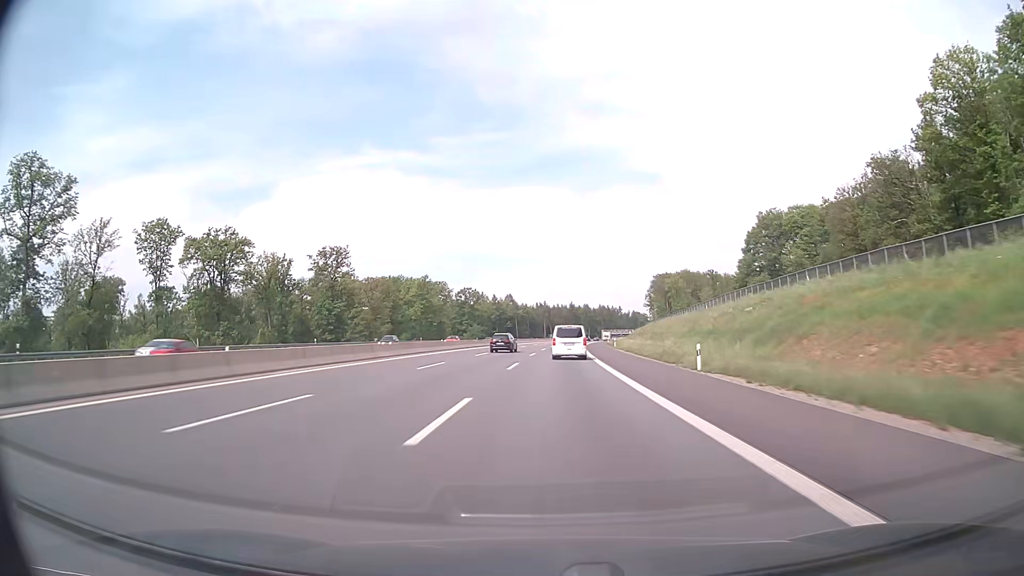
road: motorway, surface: asphalt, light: Day
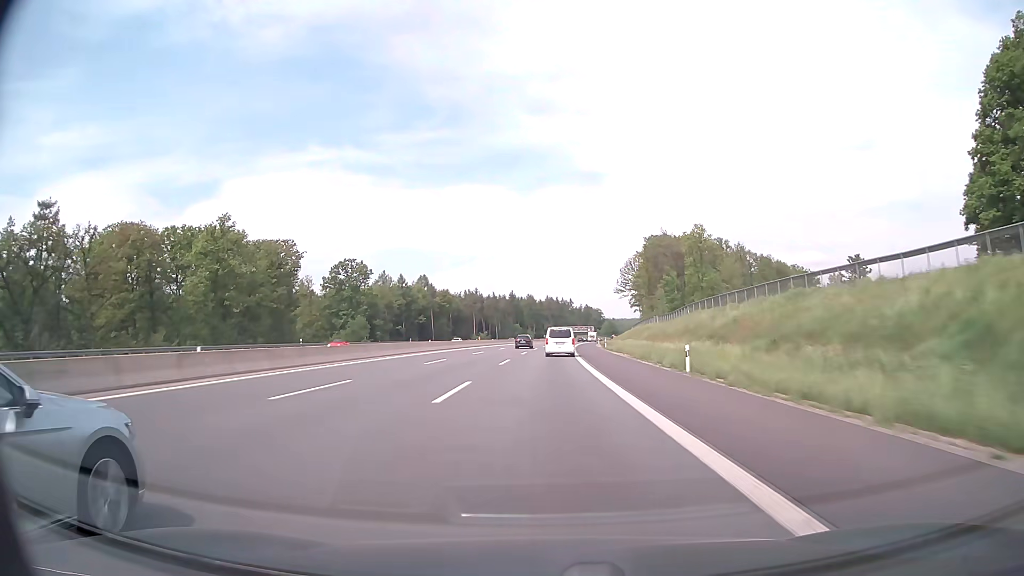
(+4.5, +102.9) m; +5°
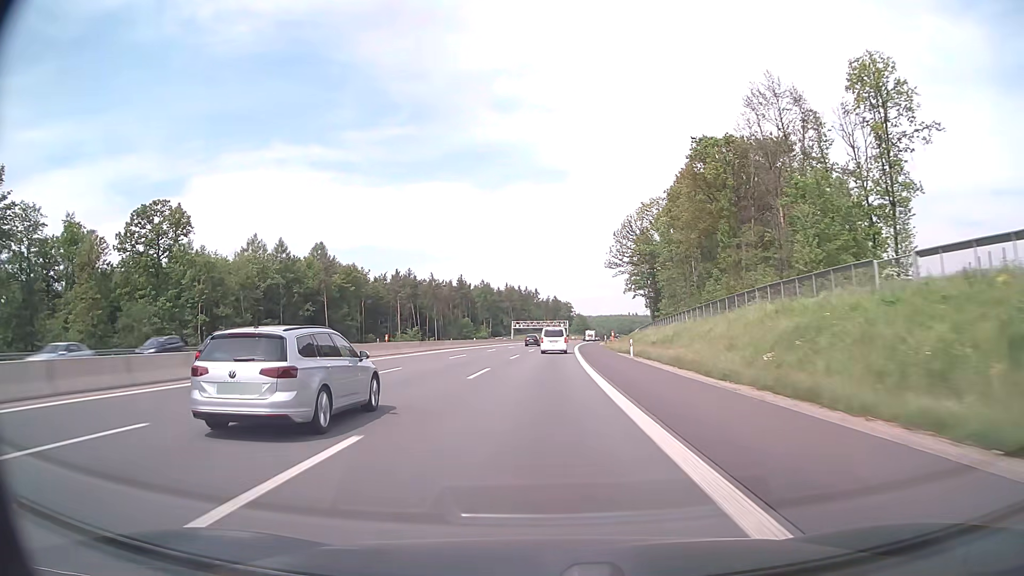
(+2.2, +82.7) m; +3°
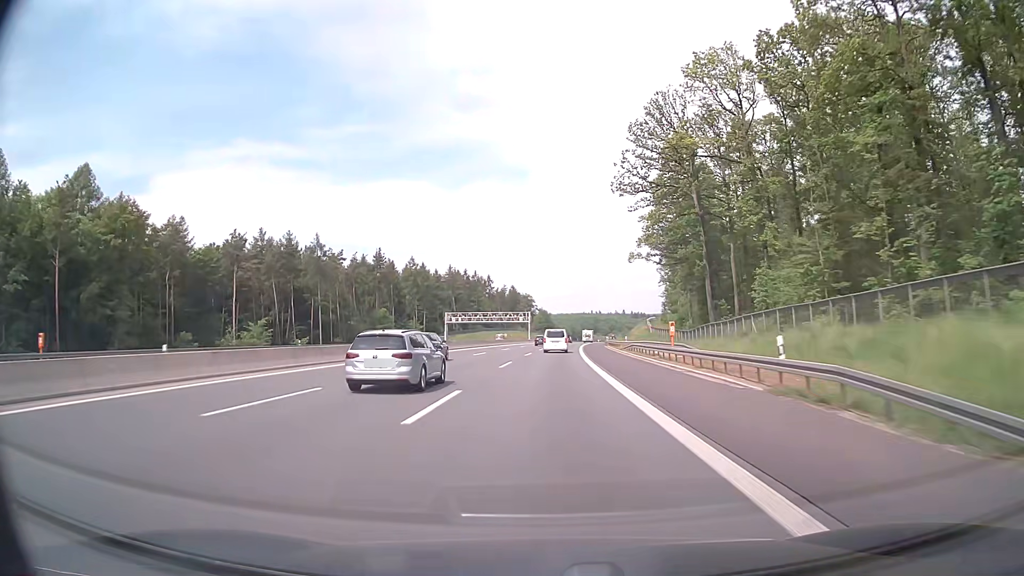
(+2.3, +82.6) m; +3°
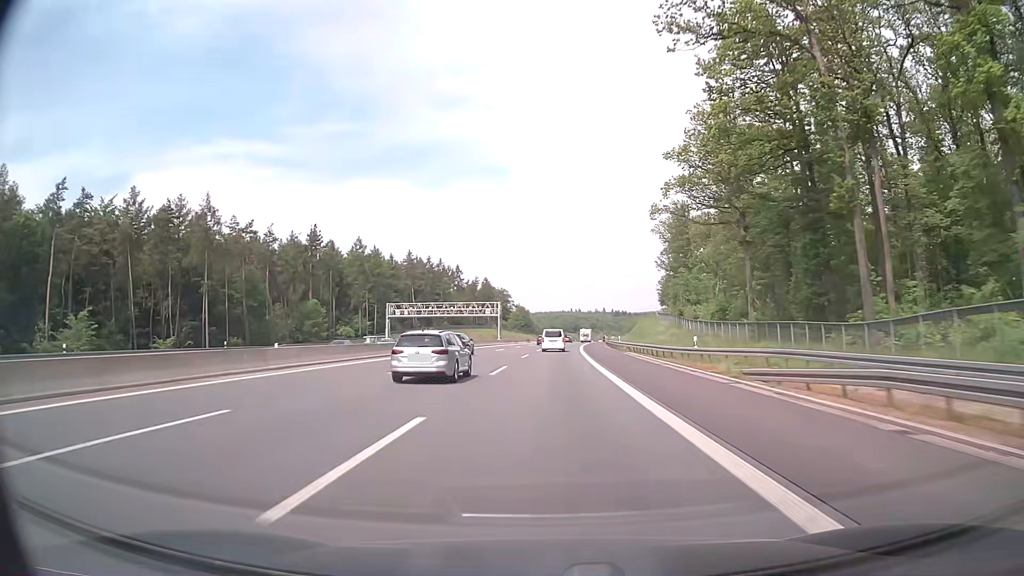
(+0.6, +41.4) m; +2°
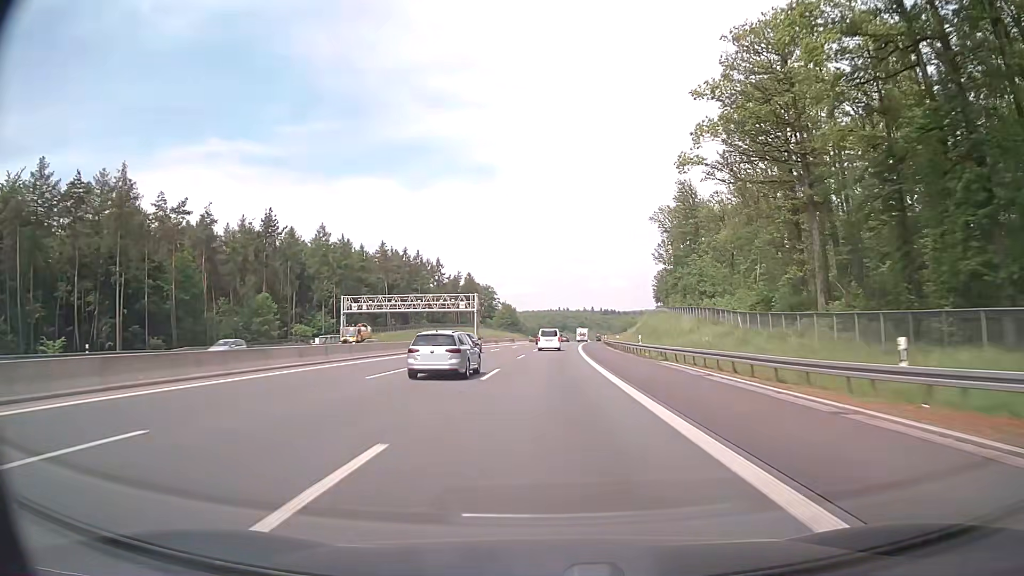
(+0.2, +20.7) m; +1°
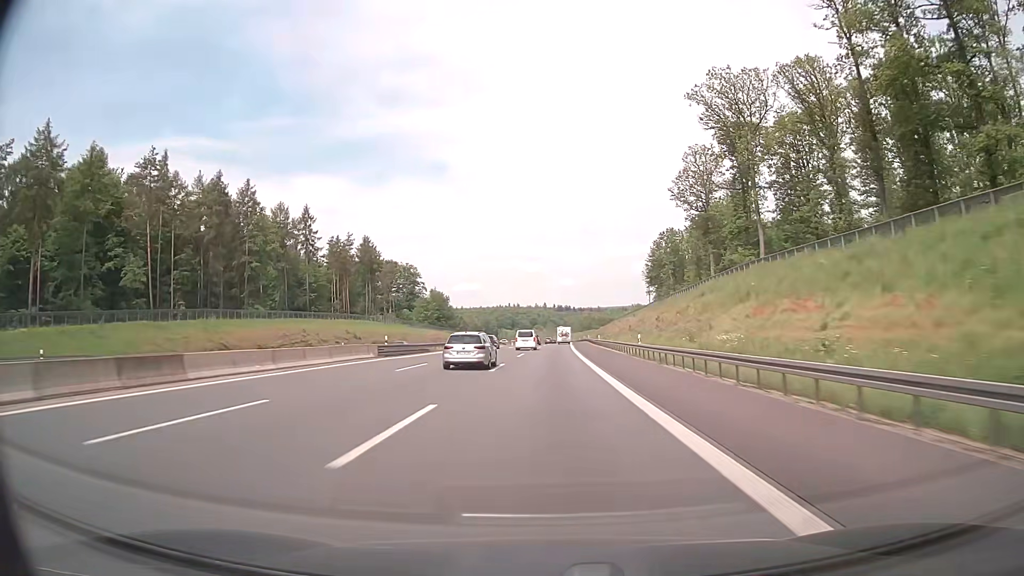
(+4.1, +103.3) m; +4°
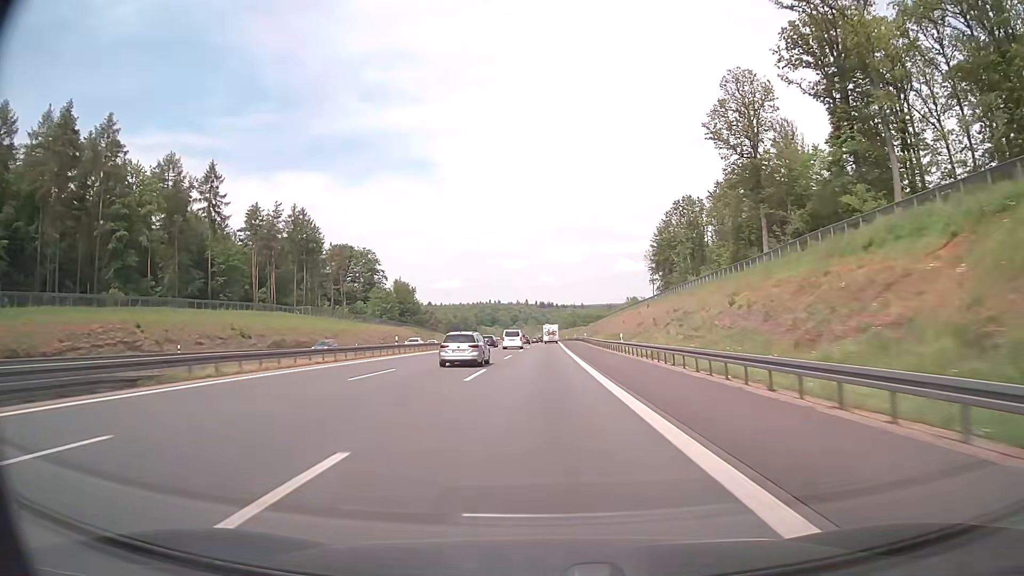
(+0.7, +41.3) m; +2°
(0, +10) (0, +20) (0, +30) (0, +40) (0, +50) (0, +60) (+1, +70) (+1, +80) (+1, +90) (+1, +100) m
